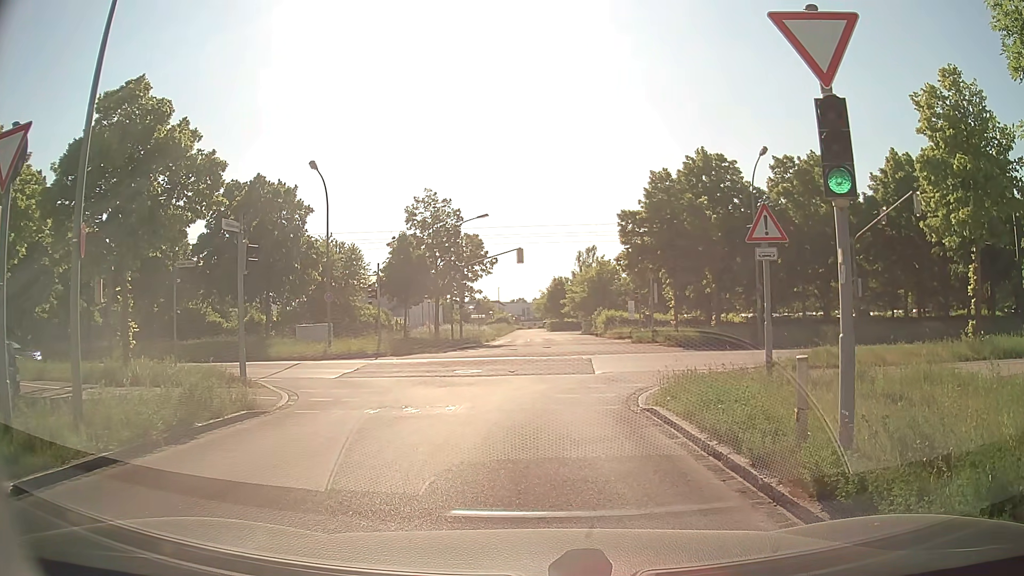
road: residential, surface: asphalt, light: Day
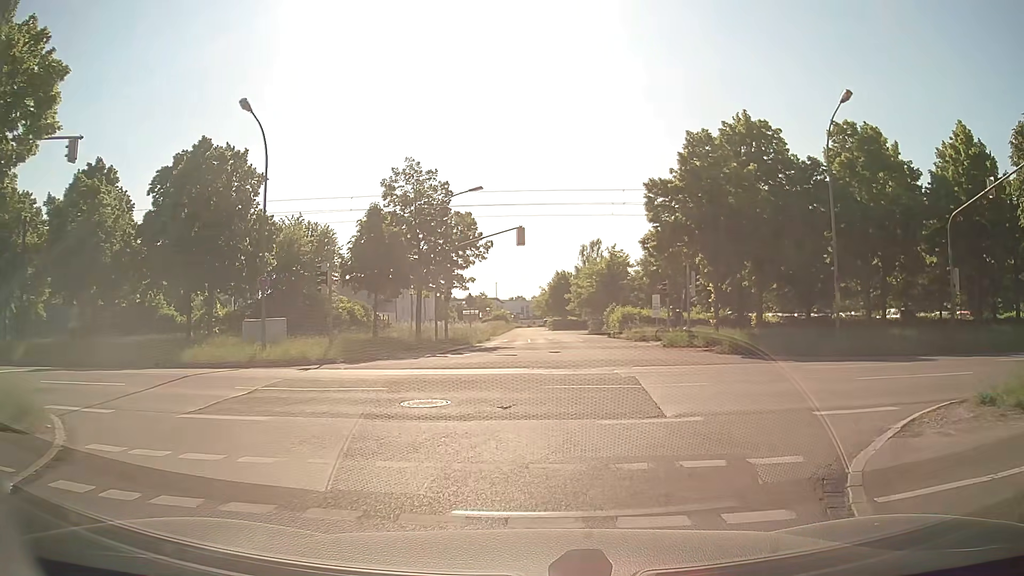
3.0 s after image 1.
(-0.3, +8.7) m; -1°
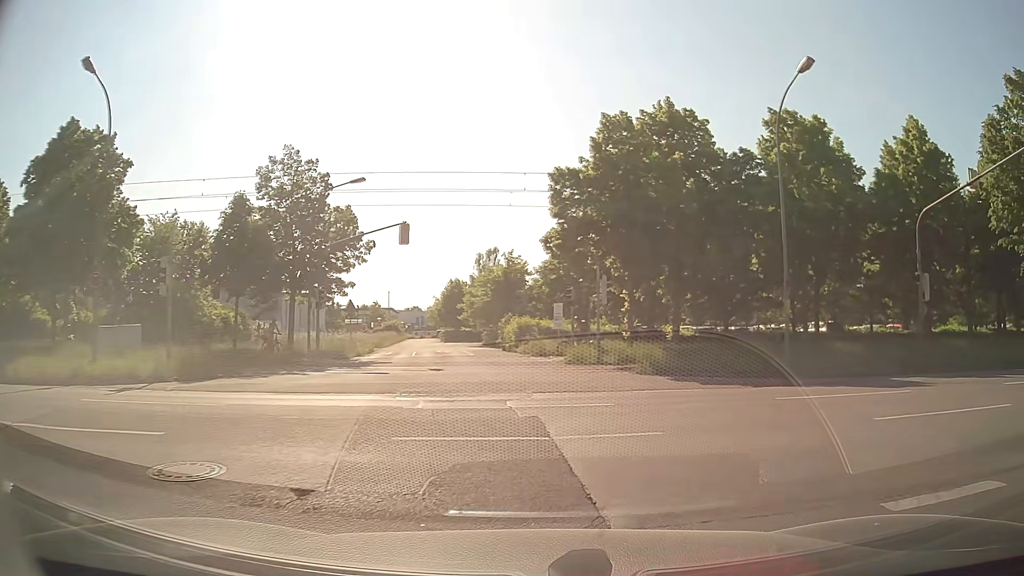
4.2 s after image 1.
(+0.2, +4.7) m; +9°
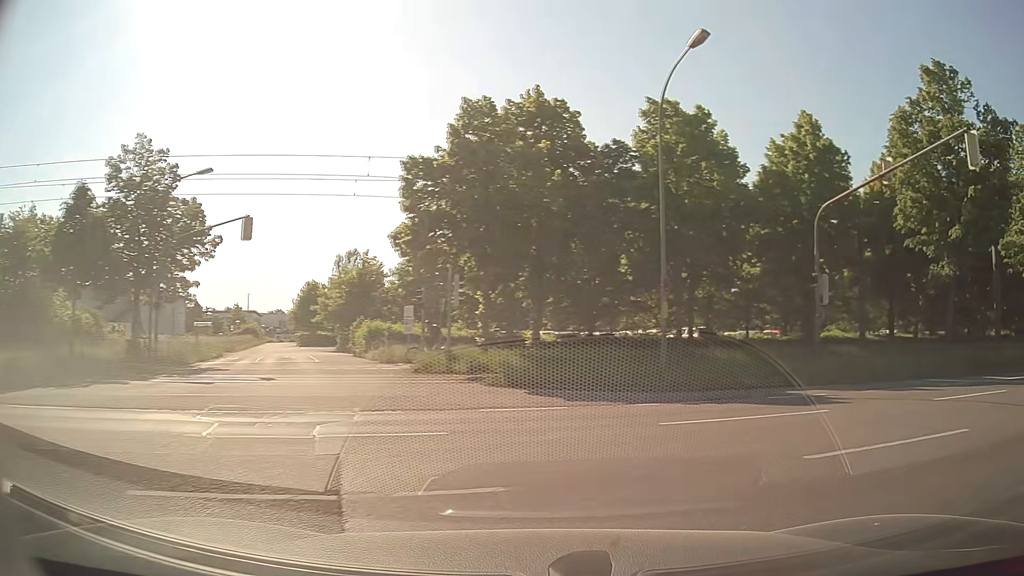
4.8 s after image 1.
(+0.2, +2.5) m; +10°
